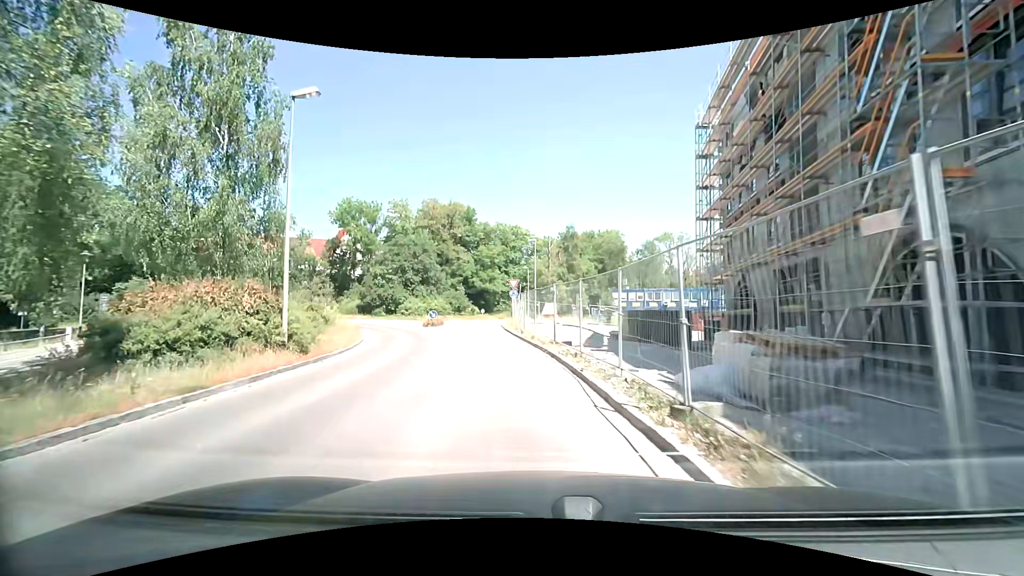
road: residential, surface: asphalt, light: Day
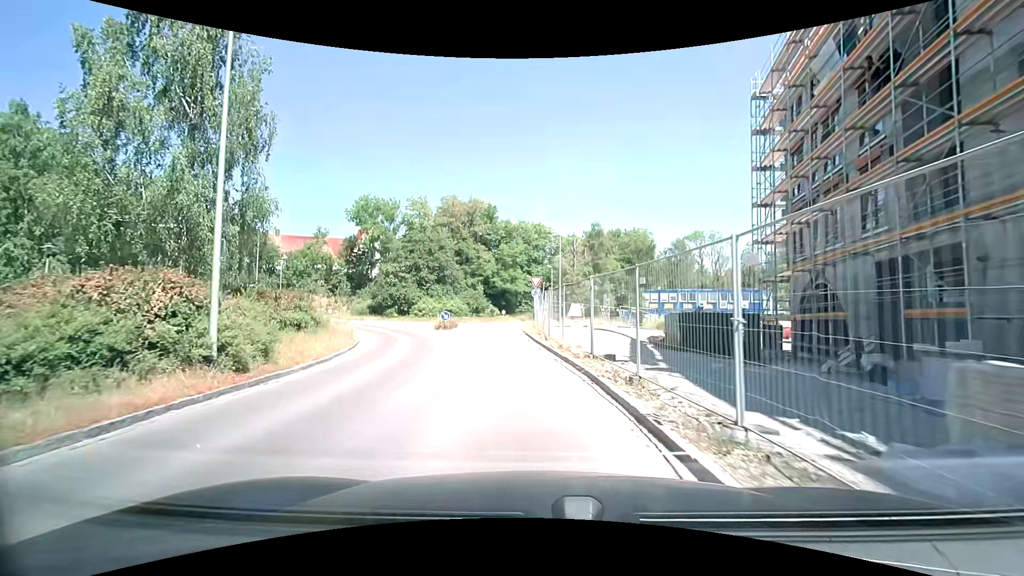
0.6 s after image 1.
(-0.1, +4.3) m; -2°
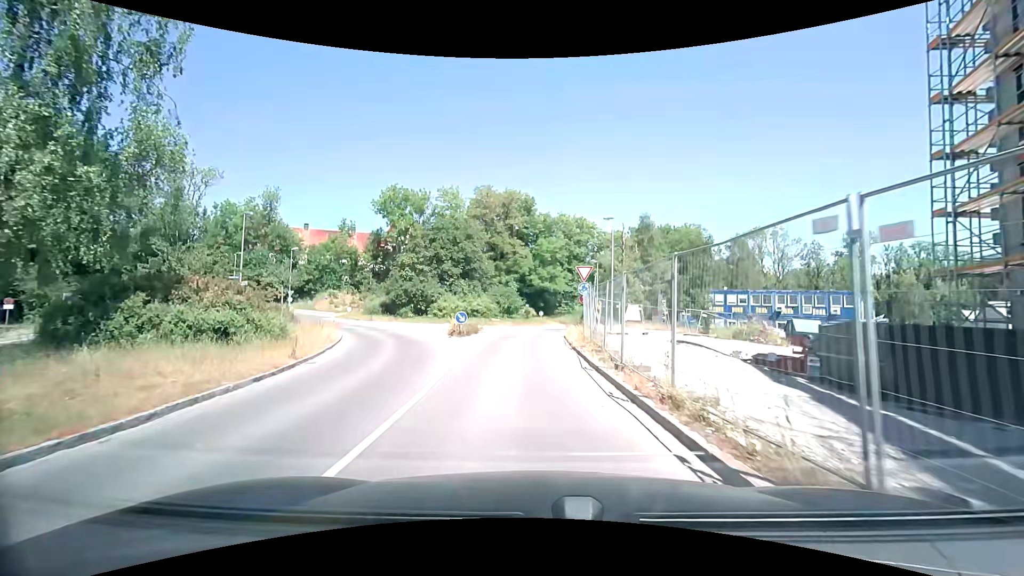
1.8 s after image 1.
(-0.3, +8.6) m; -5°
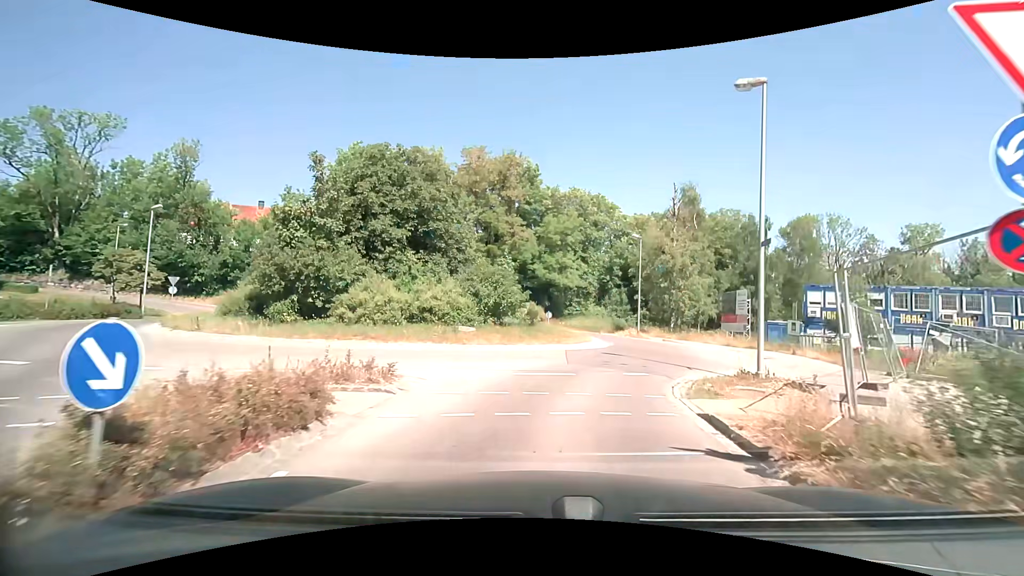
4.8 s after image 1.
(-0.6, +21.1) m; +1°
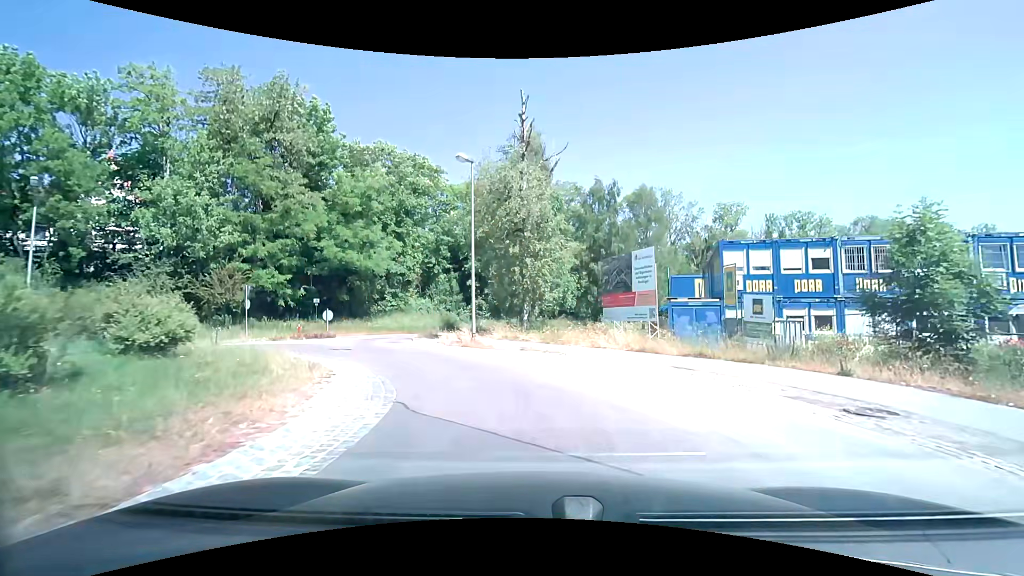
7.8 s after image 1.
(+2.9, +18.2) m; +19°
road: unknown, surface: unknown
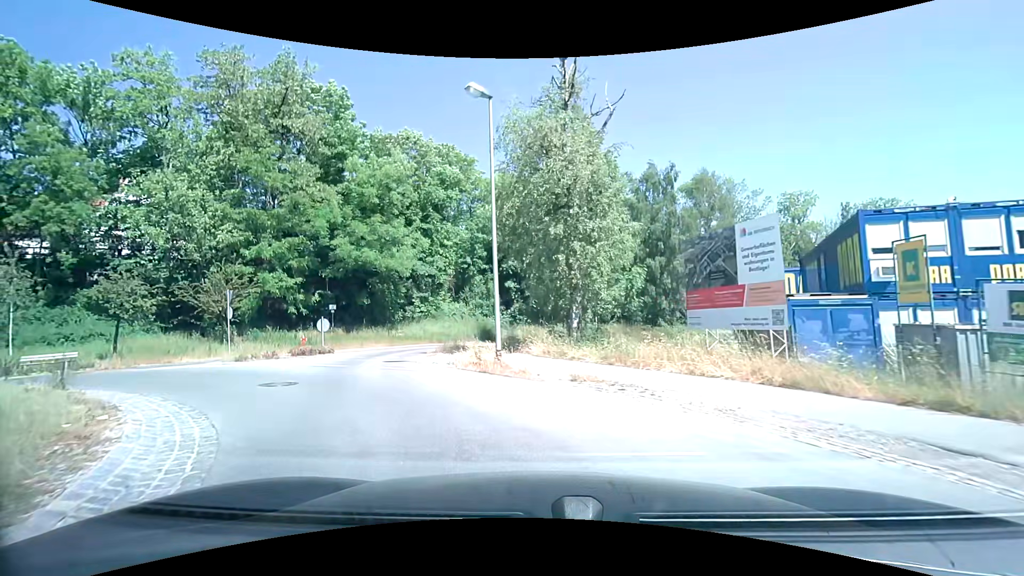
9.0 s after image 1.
(-0.2, +6.9) m; -6°
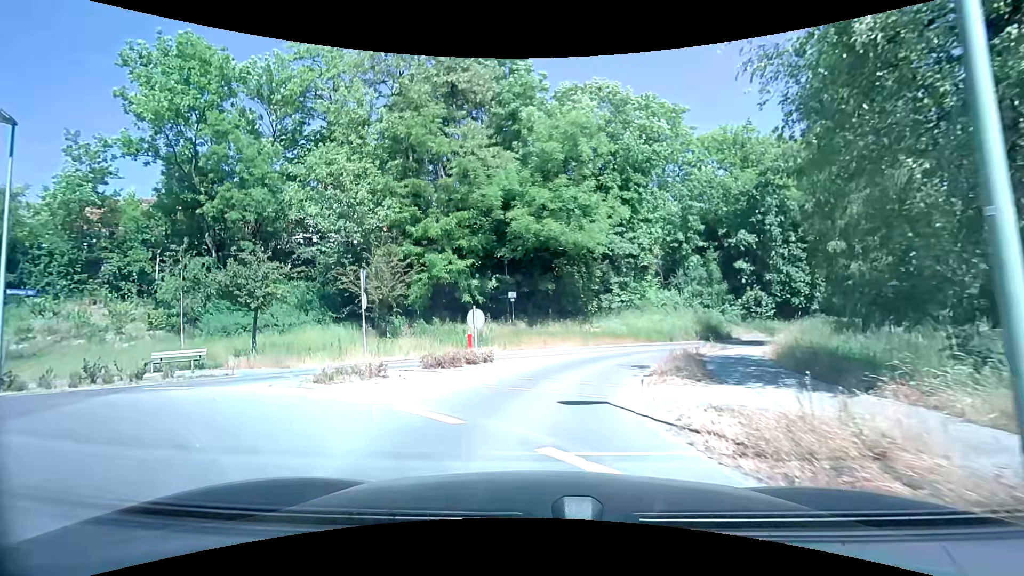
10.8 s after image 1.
(-1.8, +9.6) m; -22°
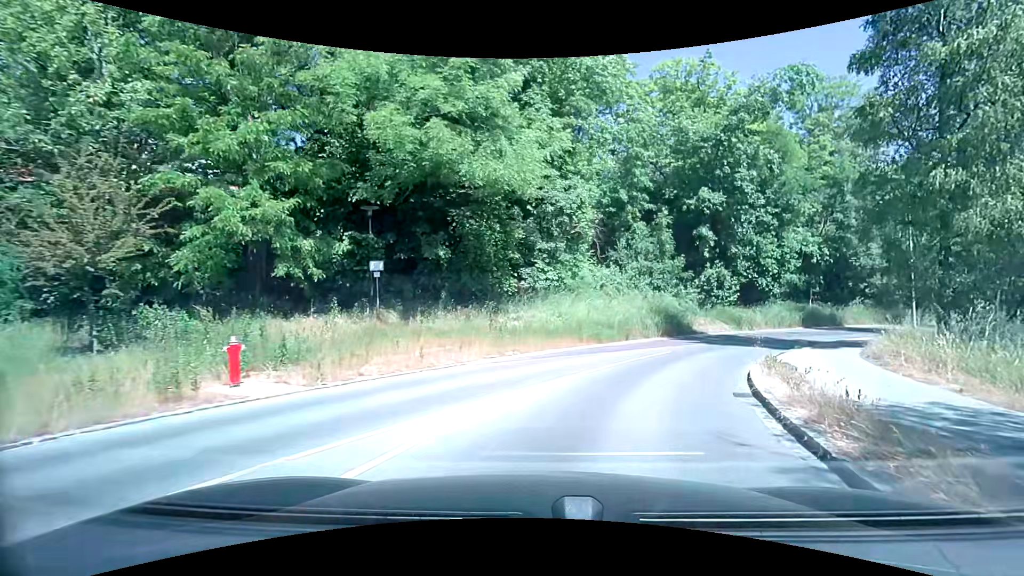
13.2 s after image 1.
(+0.4, +12.9) m; +10°
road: residential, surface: asphalt
(+2, +10) (+6, +19) (+13, +26) (+20, +33) (+29, +38) (+38, +43) (+47, +46) (+56, +49) (+66, +52) (+76, +54) m
